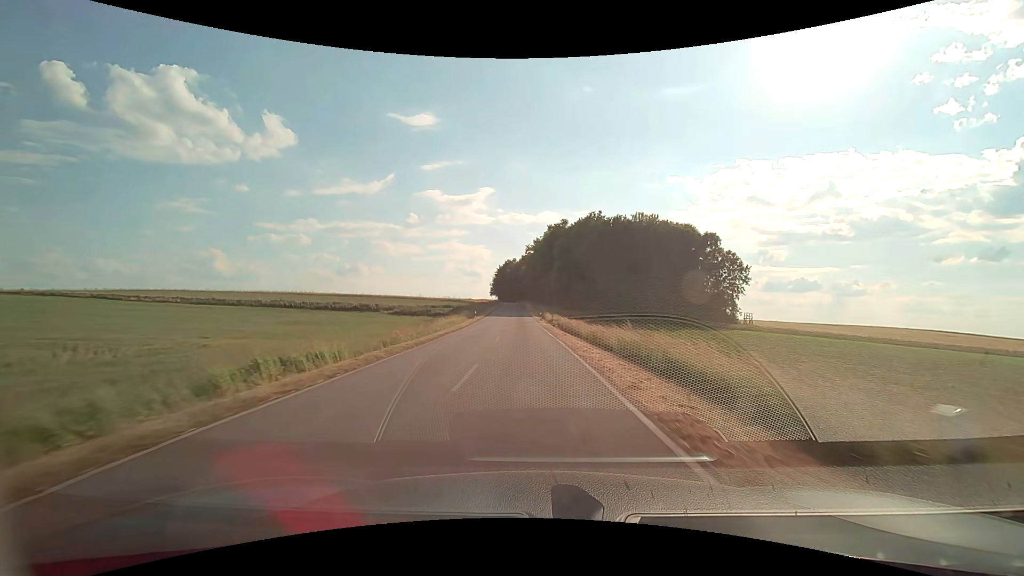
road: tertiary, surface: asphalt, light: Day
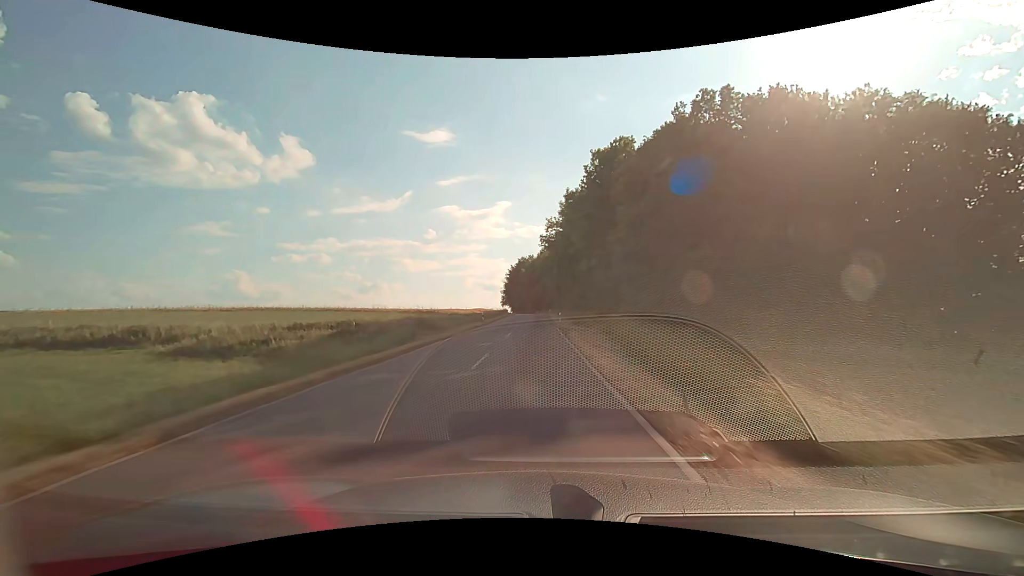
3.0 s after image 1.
(-1.7, +57.4) m; -3°
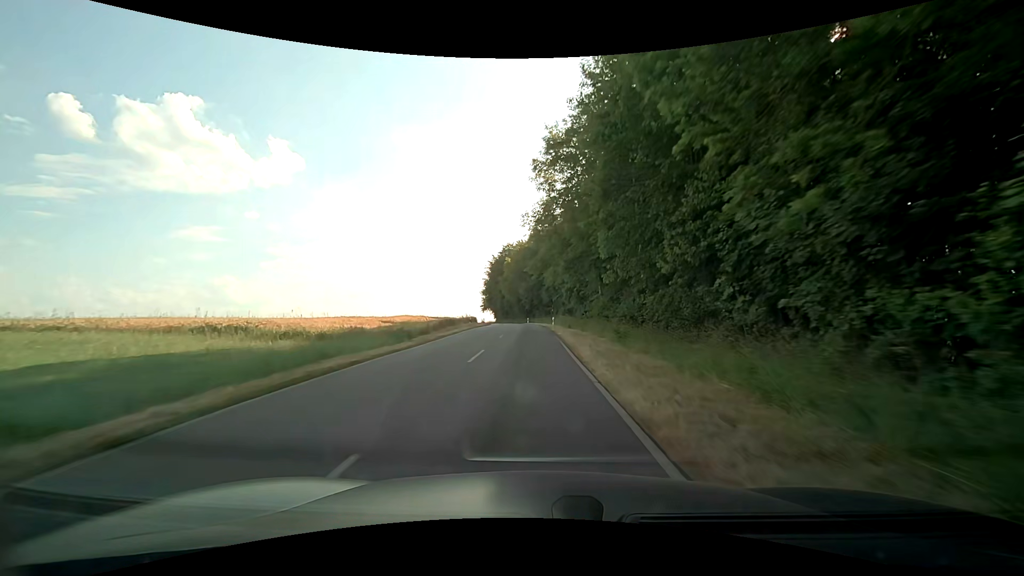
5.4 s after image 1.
(+0.4, +47.5) m; +1°
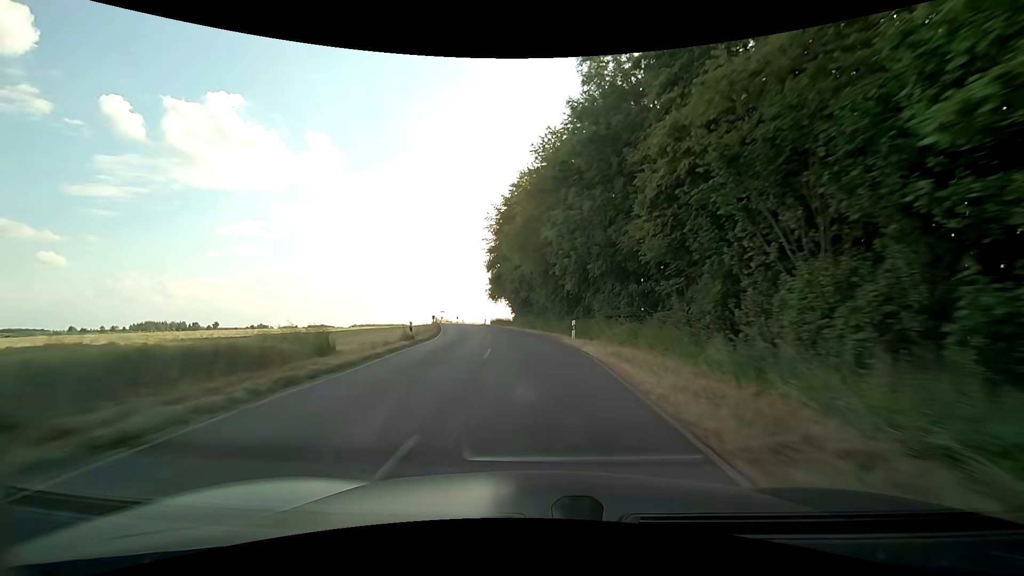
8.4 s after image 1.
(-1.5, +60.0) m; -5°
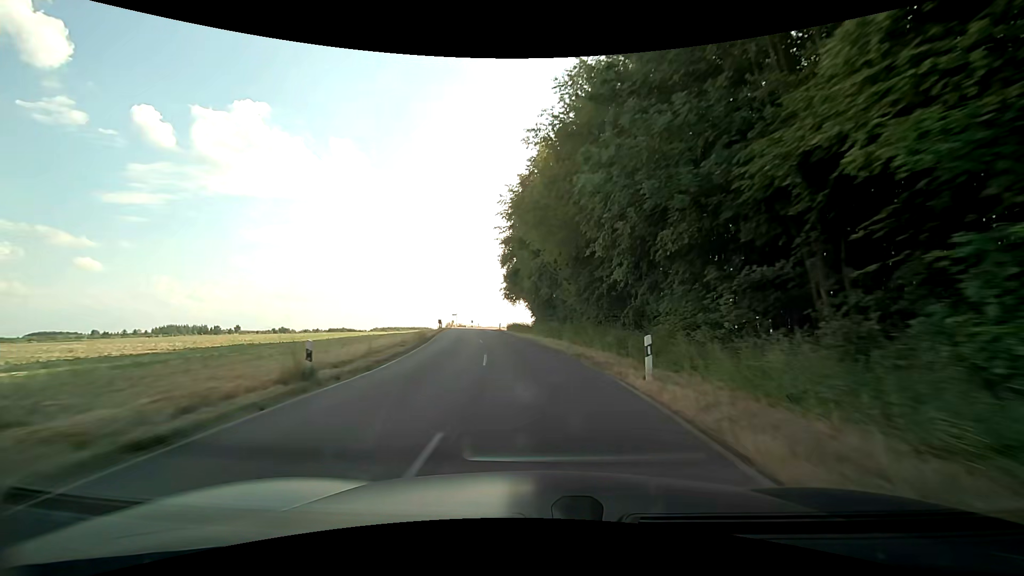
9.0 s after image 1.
(-0.2, +11.7) m; -2°
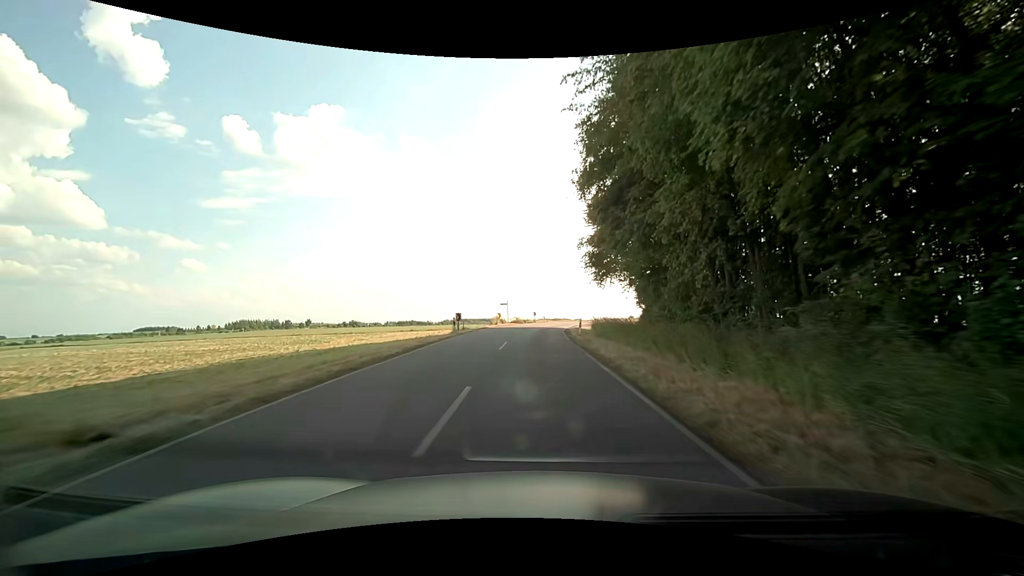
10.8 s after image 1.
(-2.7, +33.1) m; -8°
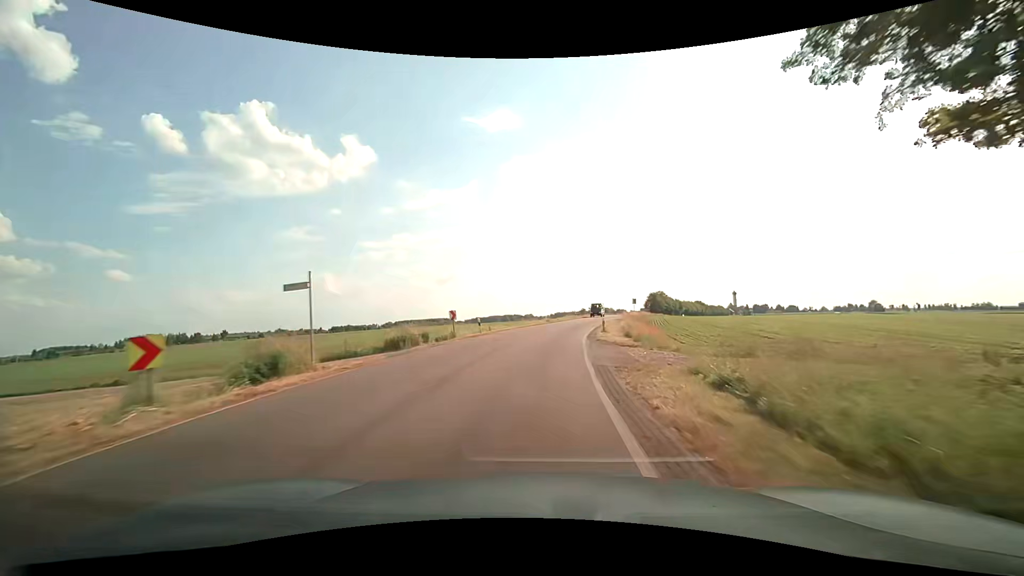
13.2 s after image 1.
(+1.1, +42.9) m; +5°
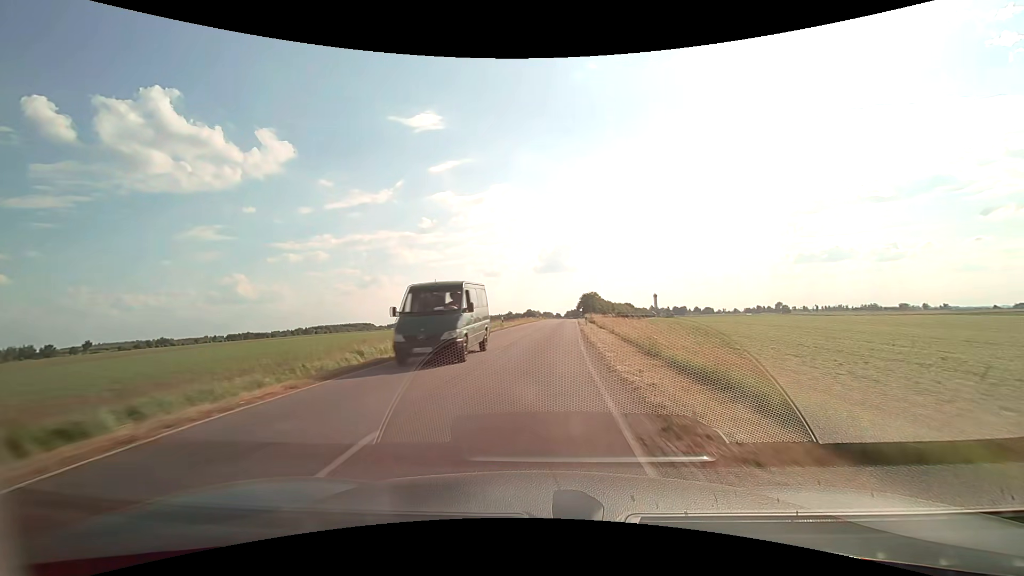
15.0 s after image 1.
(+2.1, +32.4) m; +8°
(0, +10) (0, +20) (+1, +30) (+2, +40) (+2, +50) (+3, +60) (+4, +70) (+4, +80) (+5, +90) (+6, +100) m
